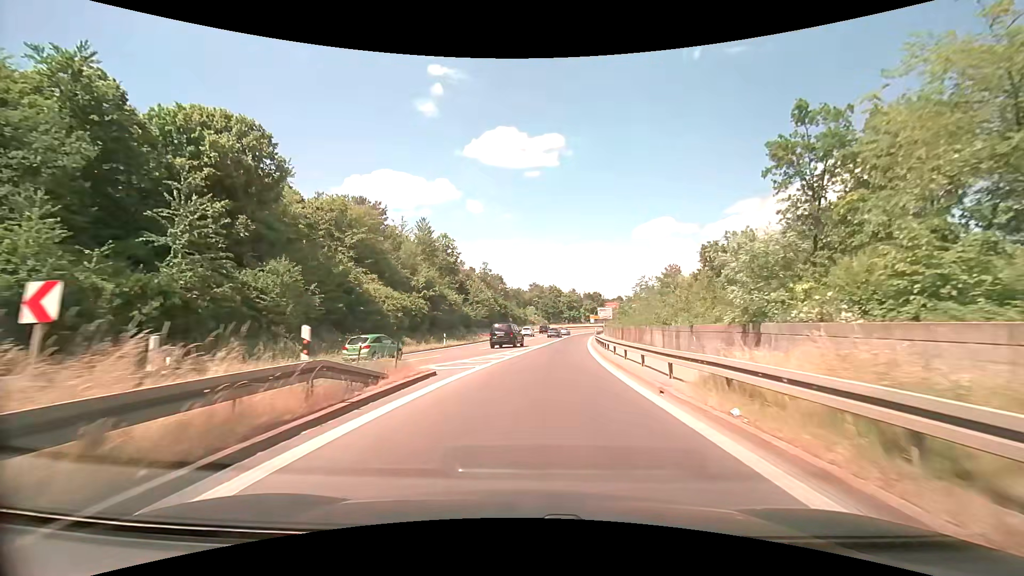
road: trunk_link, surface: asphalt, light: Day
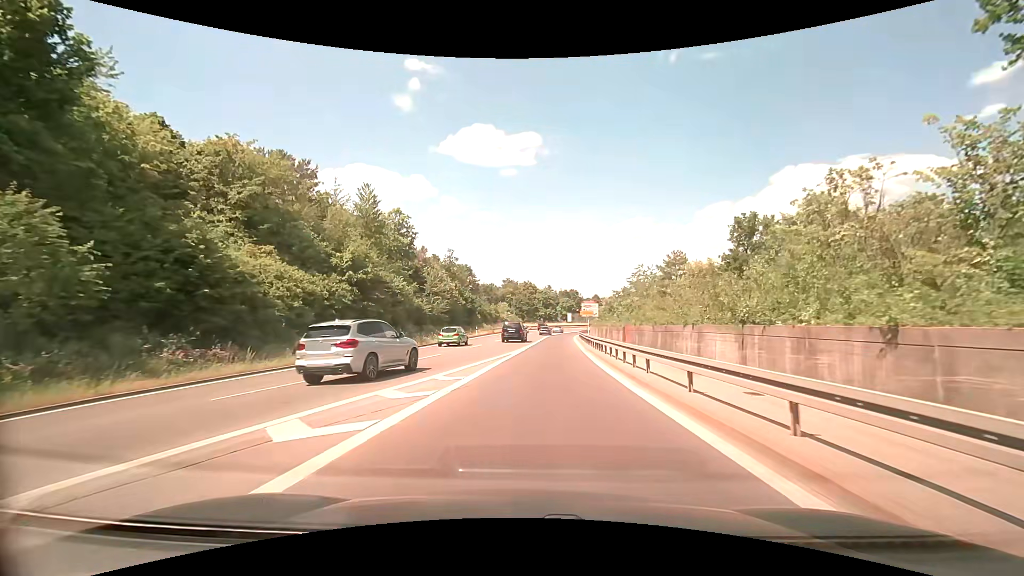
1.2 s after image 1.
(+0.4, +14.4) m; +4°
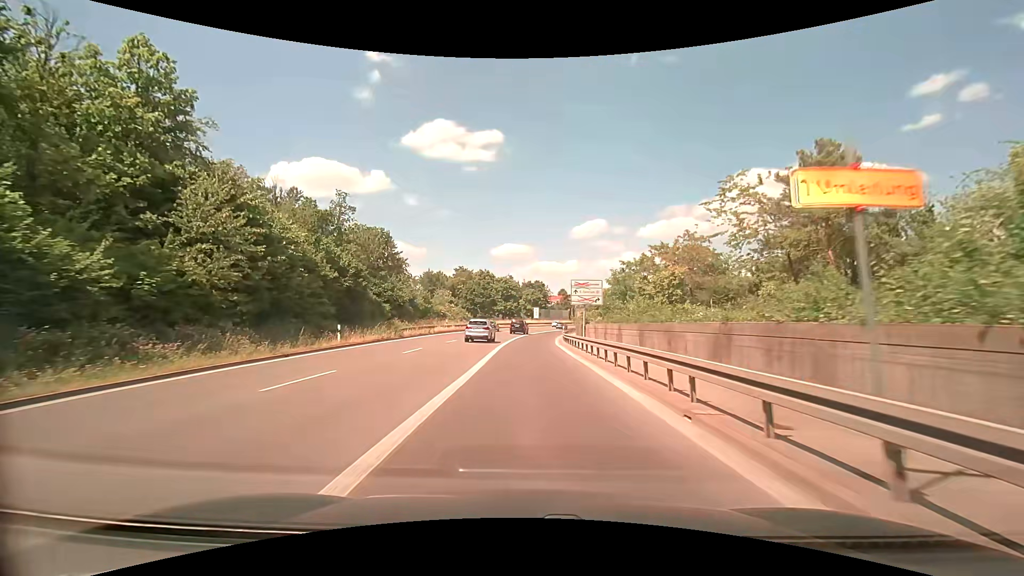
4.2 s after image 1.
(+1.4, +36.7) m; +4°
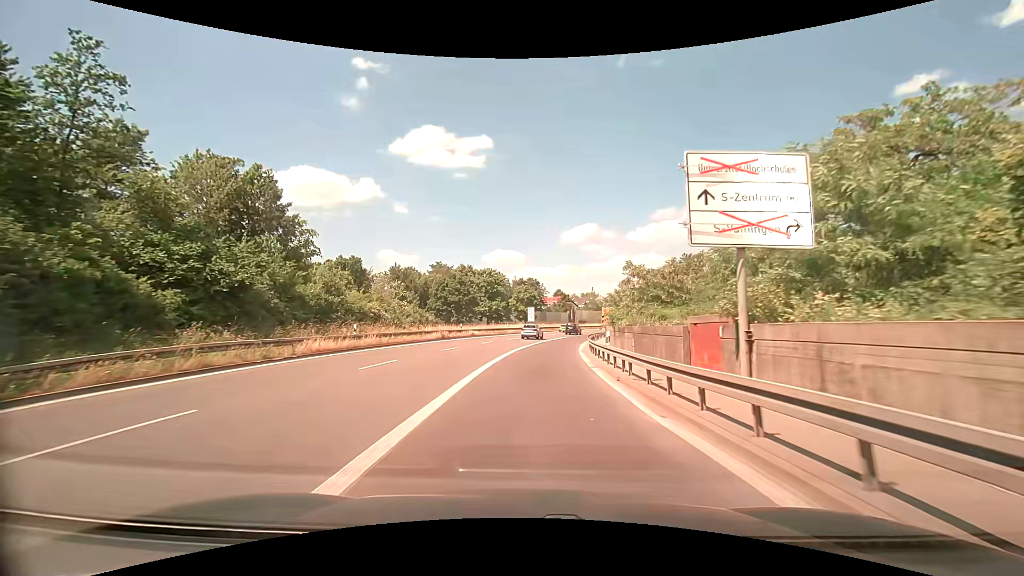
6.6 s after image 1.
(0.0, +29.9) m; +1°
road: trunk
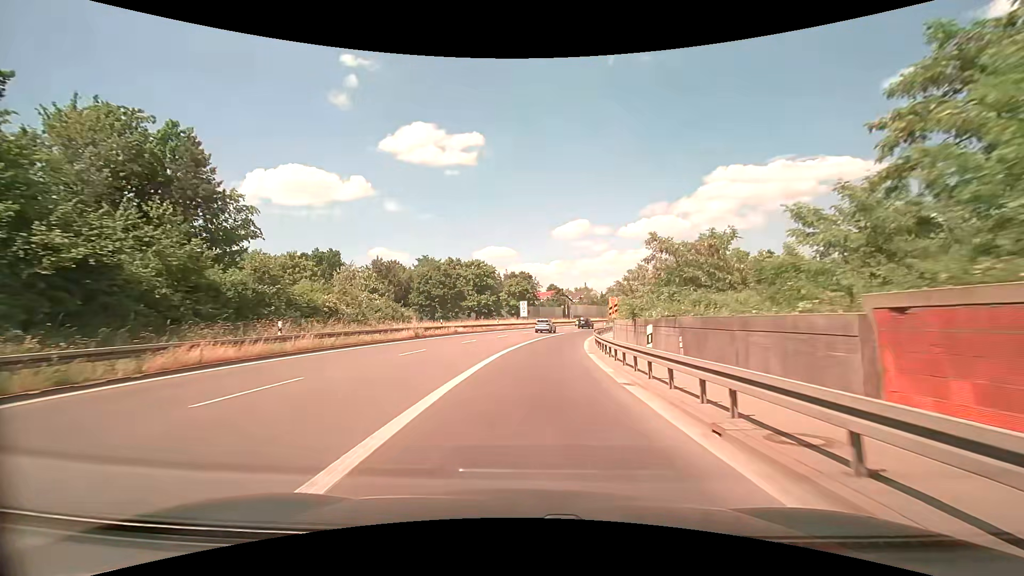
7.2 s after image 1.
(0.0, +8.1) m; +1°
